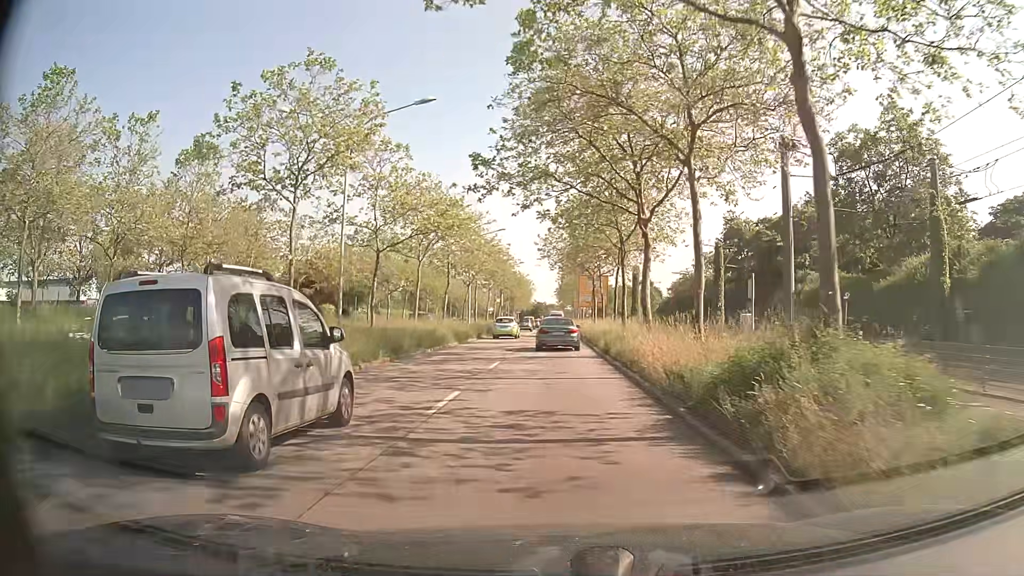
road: primary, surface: asphalt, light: Day
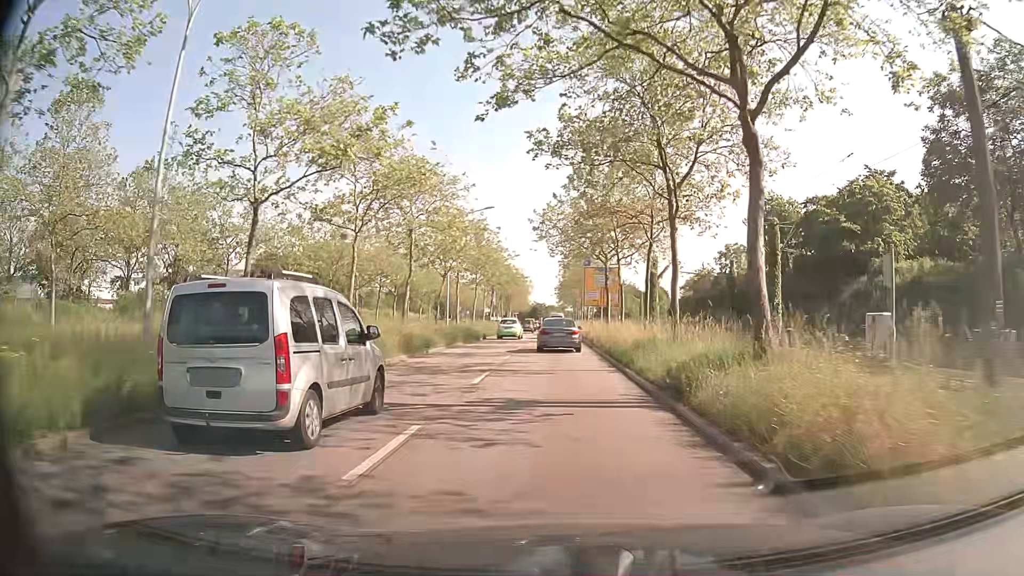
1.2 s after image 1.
(0.0, +13.2) m; 0°
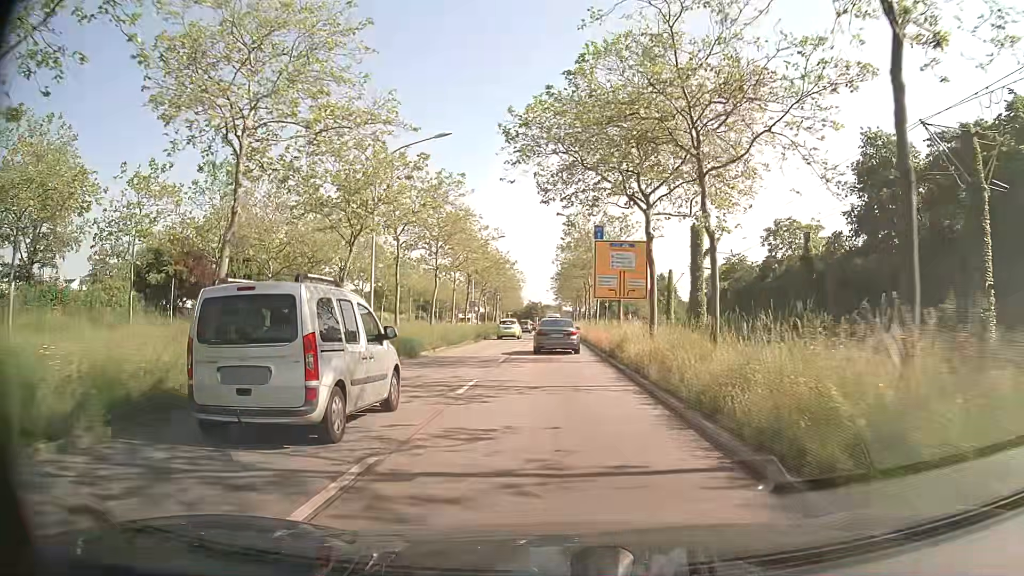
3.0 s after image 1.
(0.0, +20.4) m; 0°
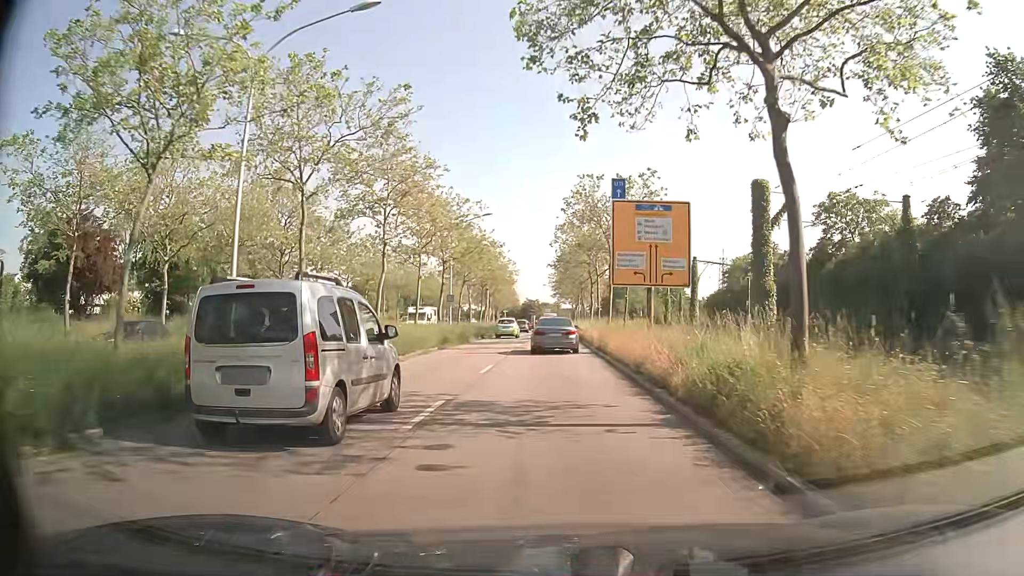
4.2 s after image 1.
(0.0, +13.5) m; 0°
